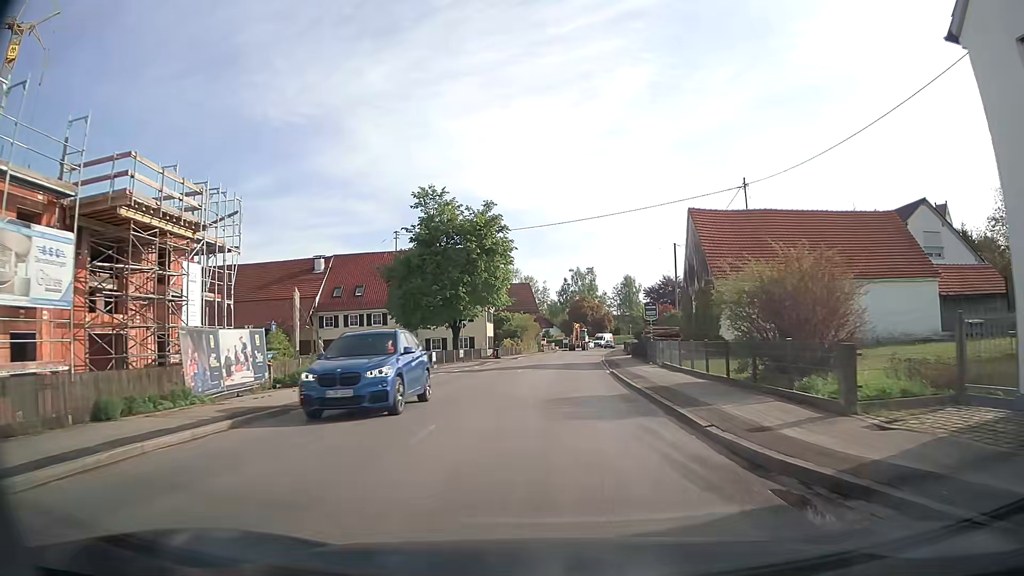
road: secondary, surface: asphalt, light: Day
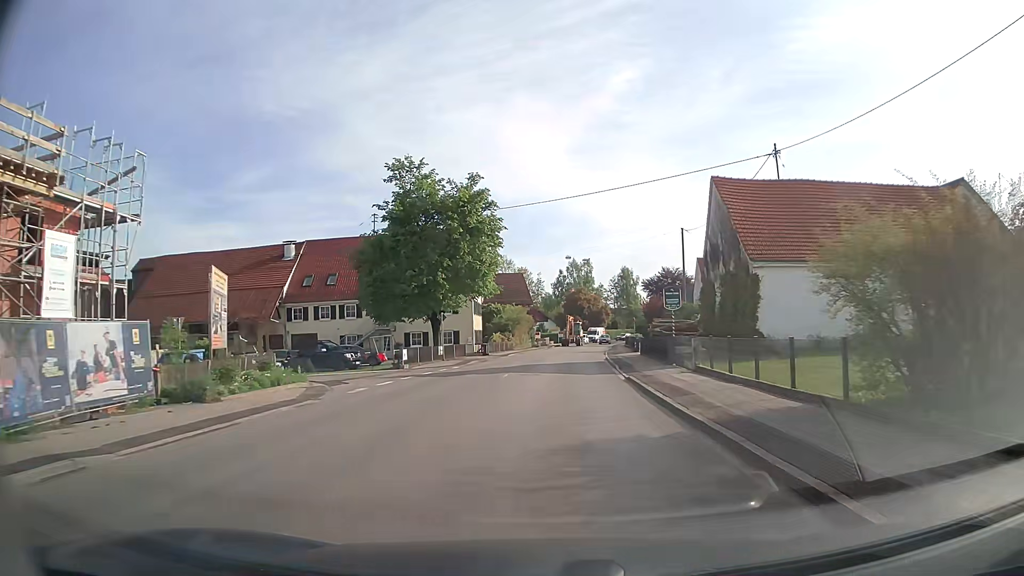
(0.0, +6.9) m; +1°
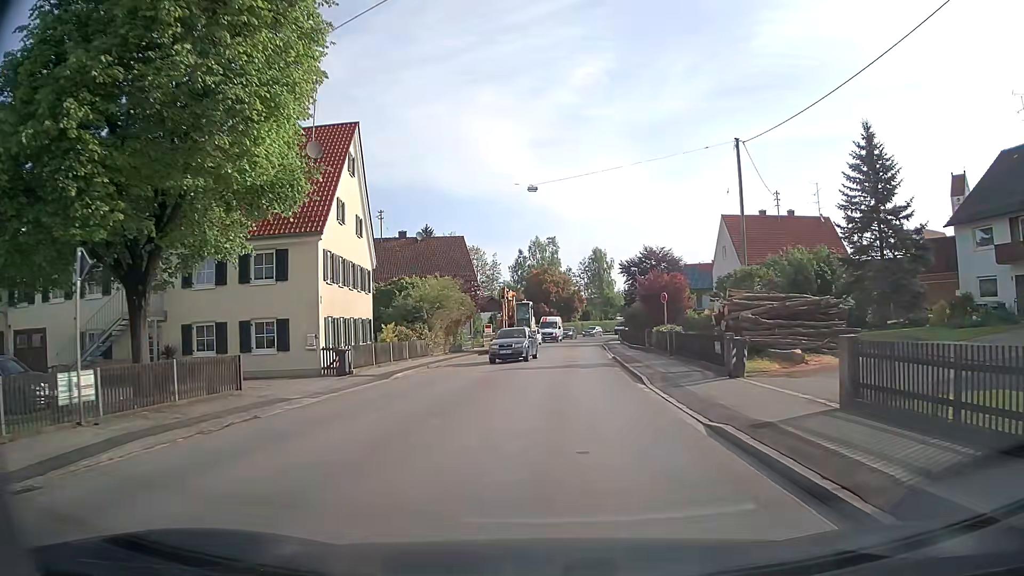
(+0.7, +30.3) m; +3°
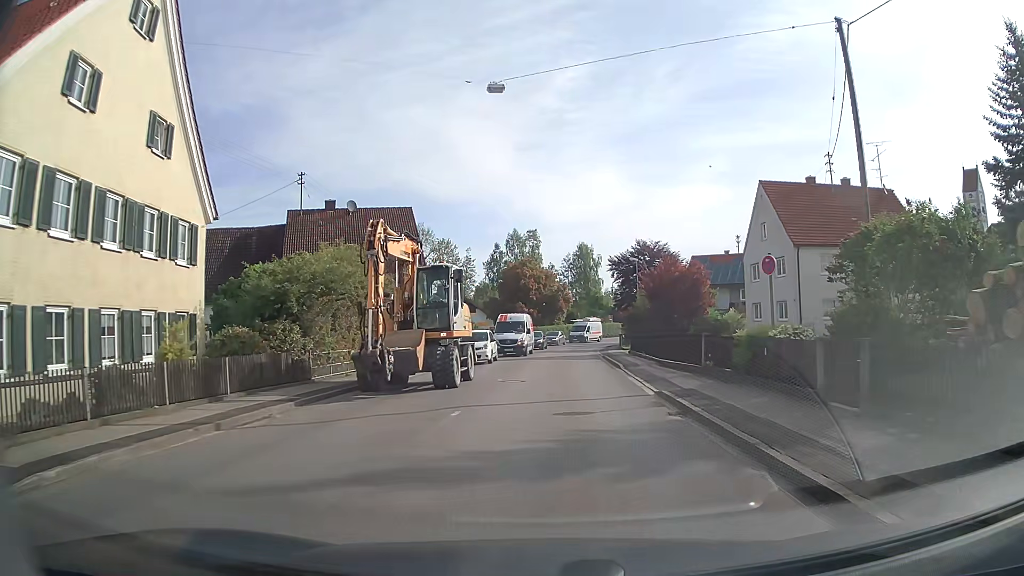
(+0.4, +17.0) m; +2°
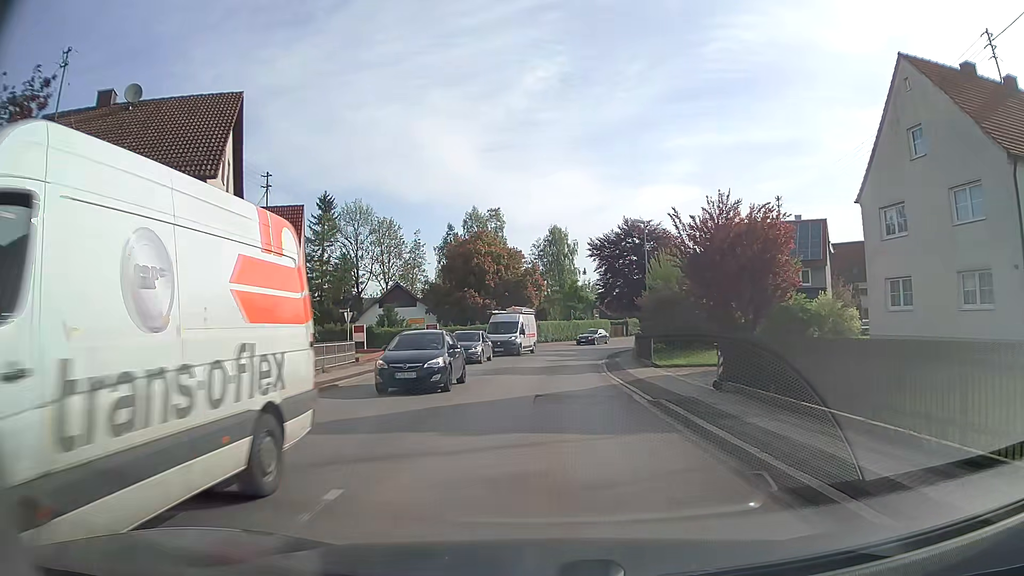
(+0.5, +24.4) m; +3°
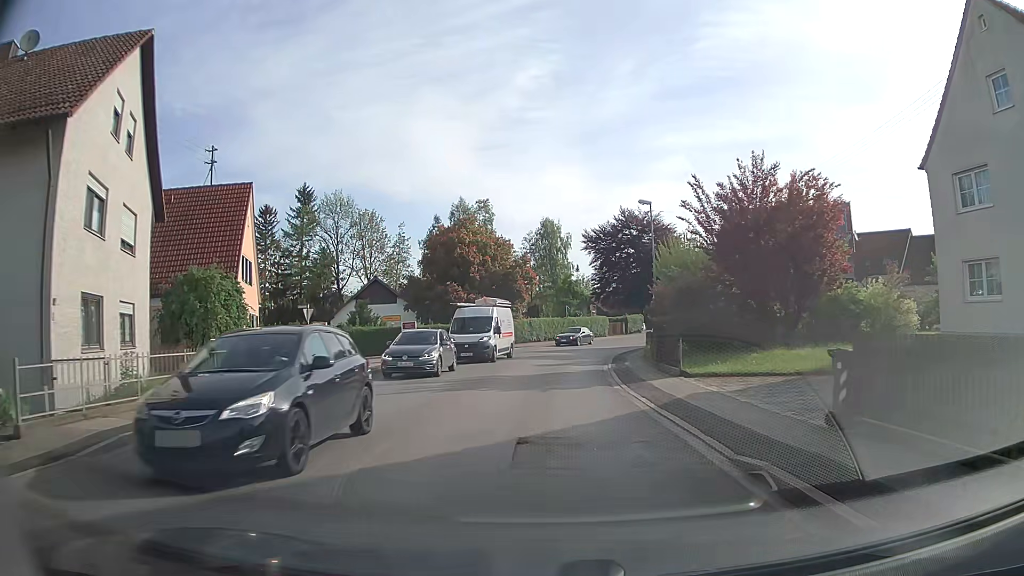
(0.0, +6.3) m; +1°
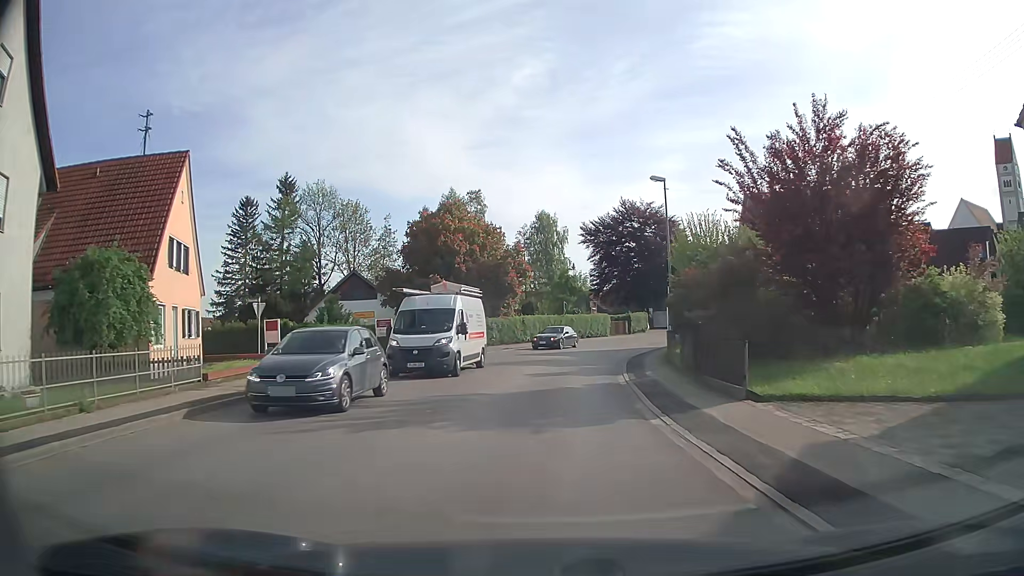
(0.0, +6.2) m; 0°
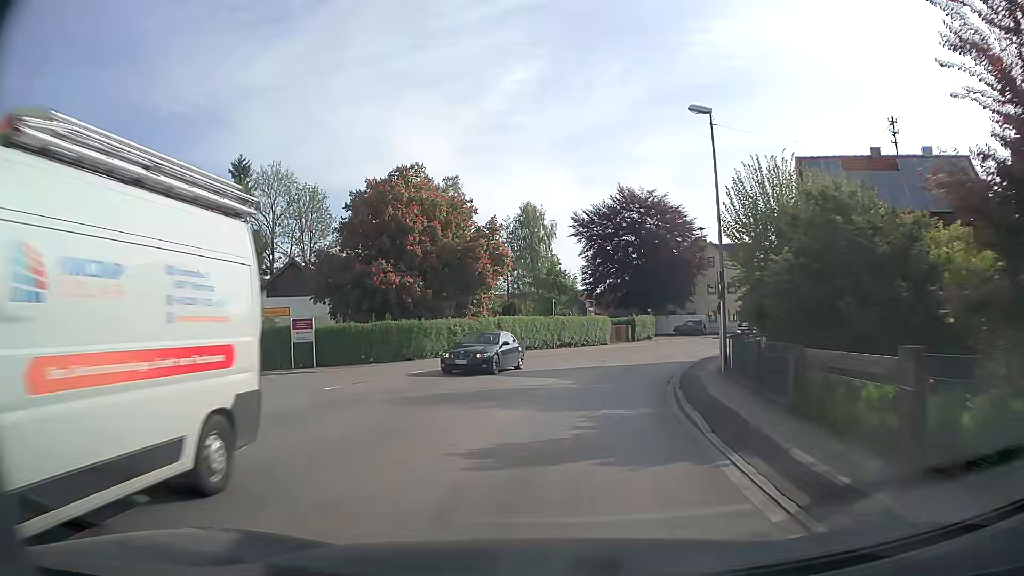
(+0.1, +12.3) m; +1°
(0, +10) (+2, +20) (+4, +30) (+8, +39) (+13, +47) (+19, +56) (+25, +64) (+30, +72) (+35, +81) (+38, +91) m
